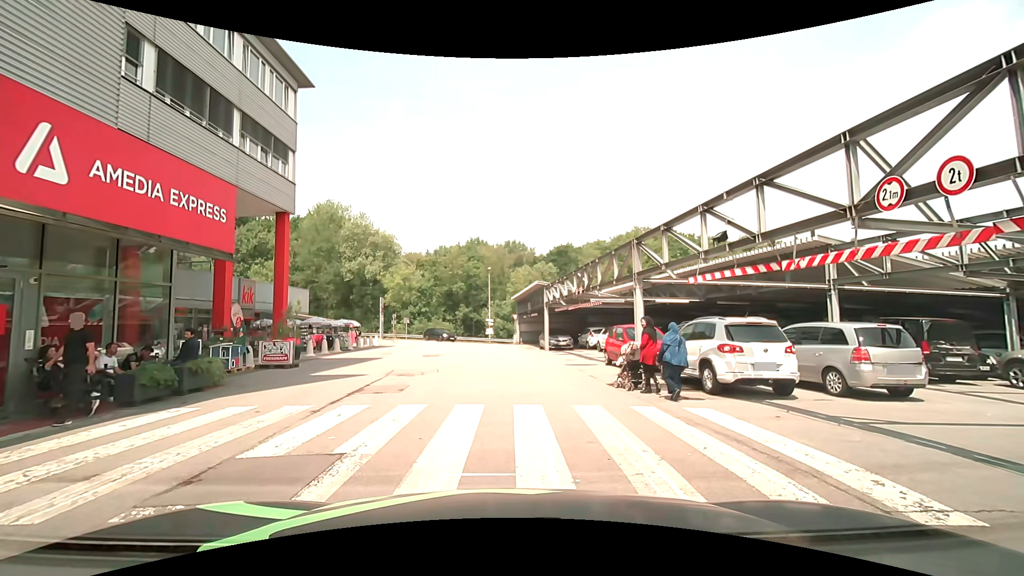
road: service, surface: asphalt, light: Day
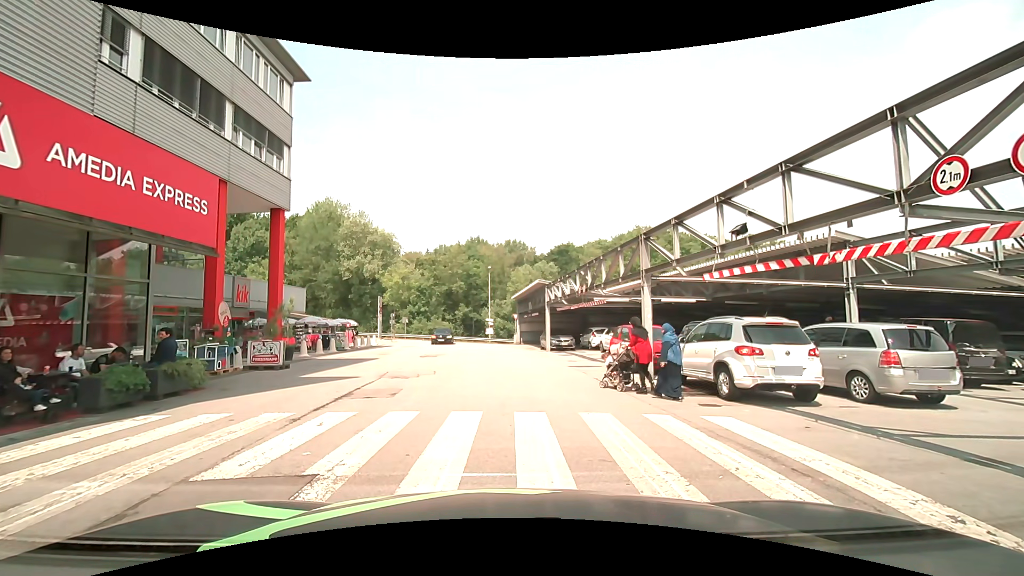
(0.0, +0.8) m; 0°
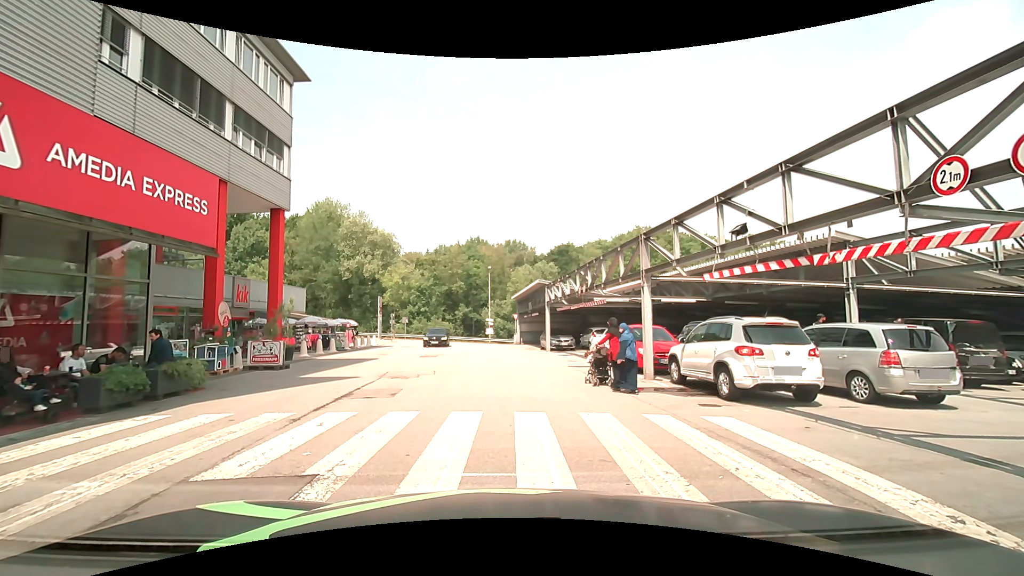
(0.0, +0.1) m; 0°
